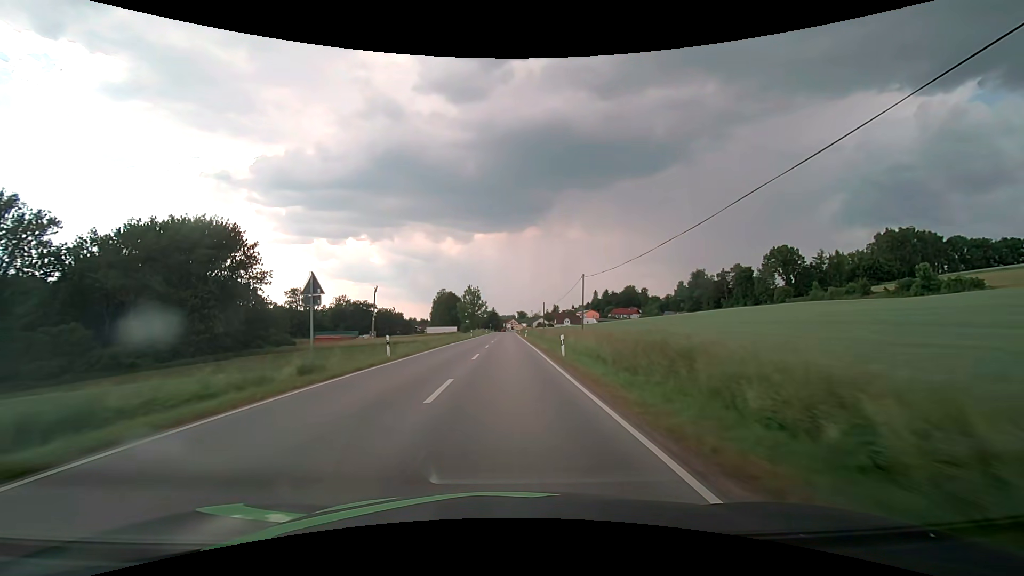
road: secondary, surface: asphalt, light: Day
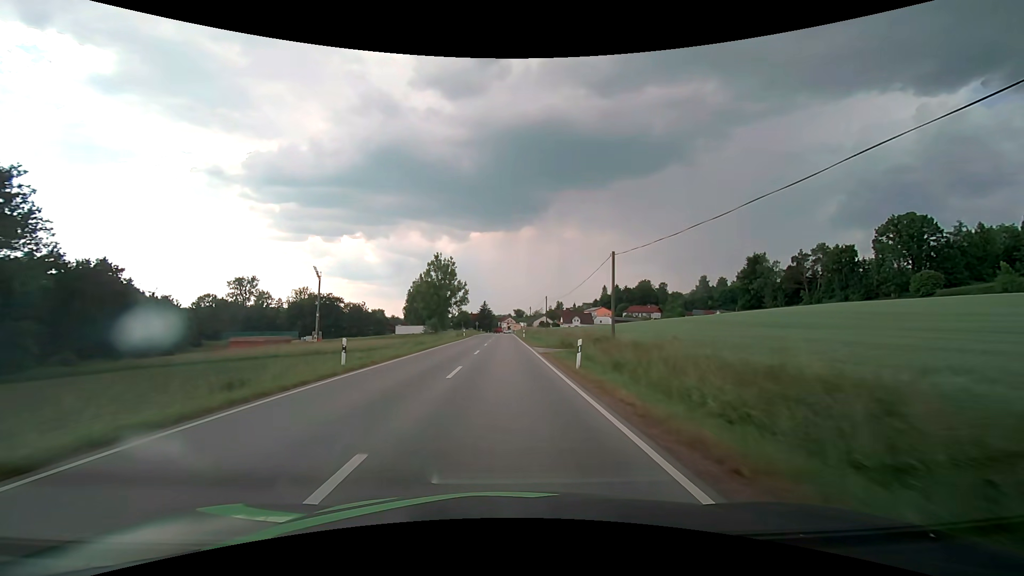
(0.0, +55.2) m; 0°
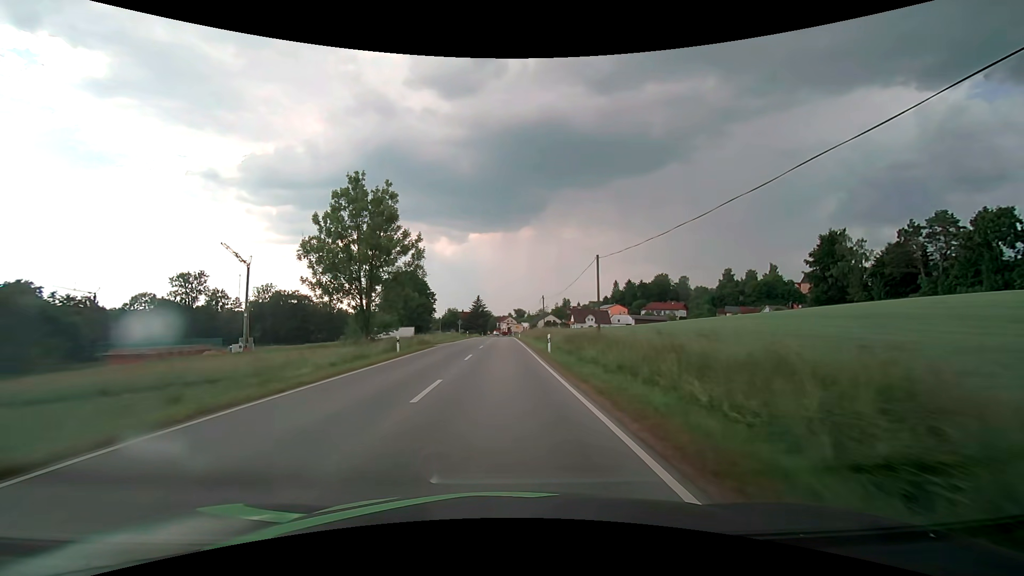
(+0.1, +40.0) m; 0°
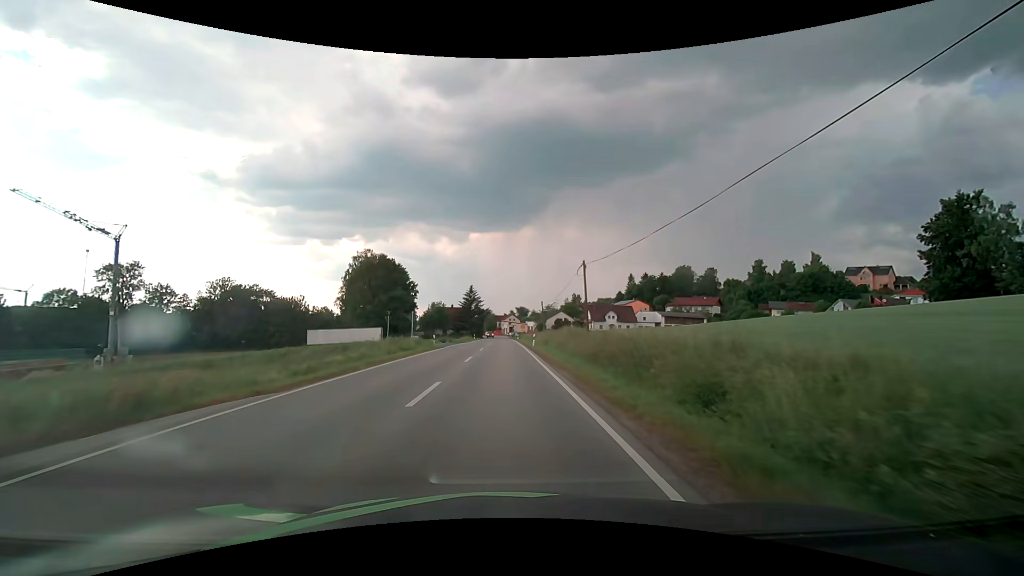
(-0.1, +36.3) m; 0°
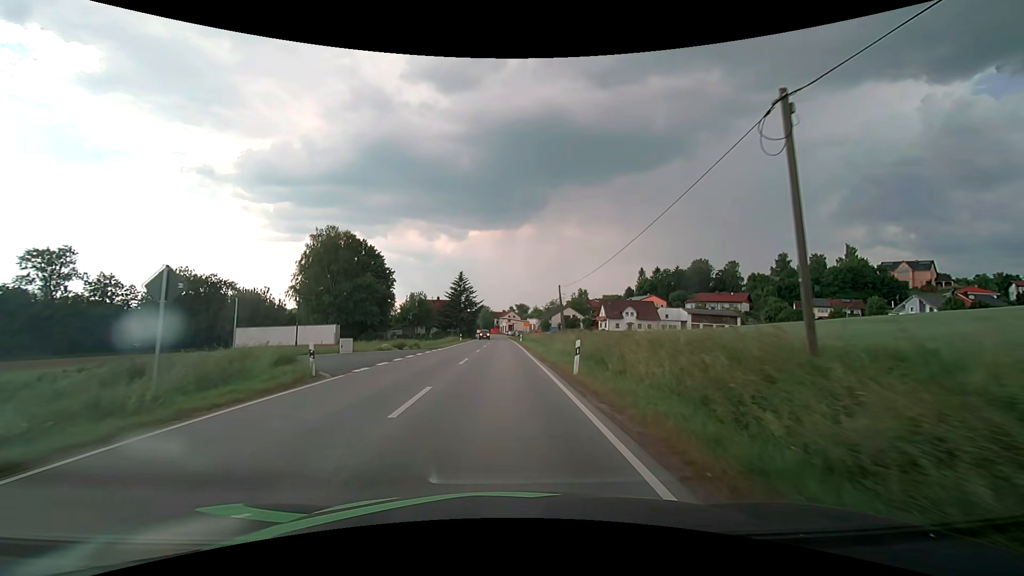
(0.0, +24.8) m; 0°
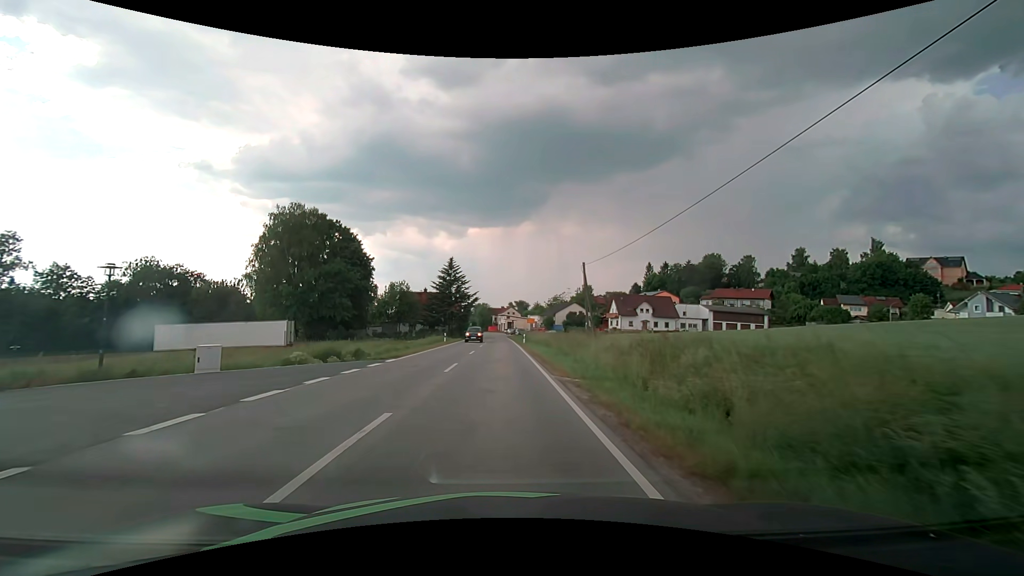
(0.0, +15.5) m; 0°
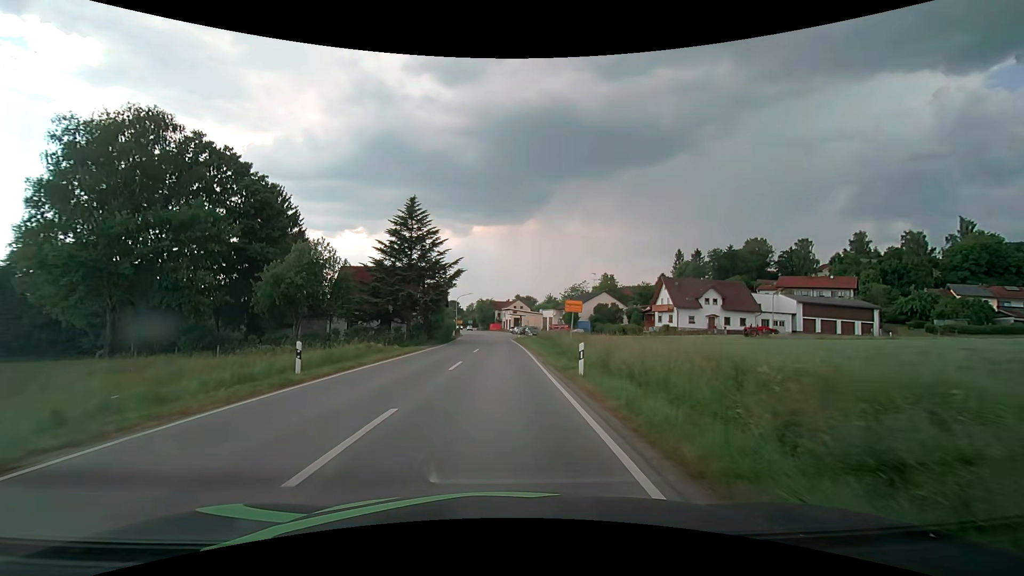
(-0.2, +35.4) m; -1°
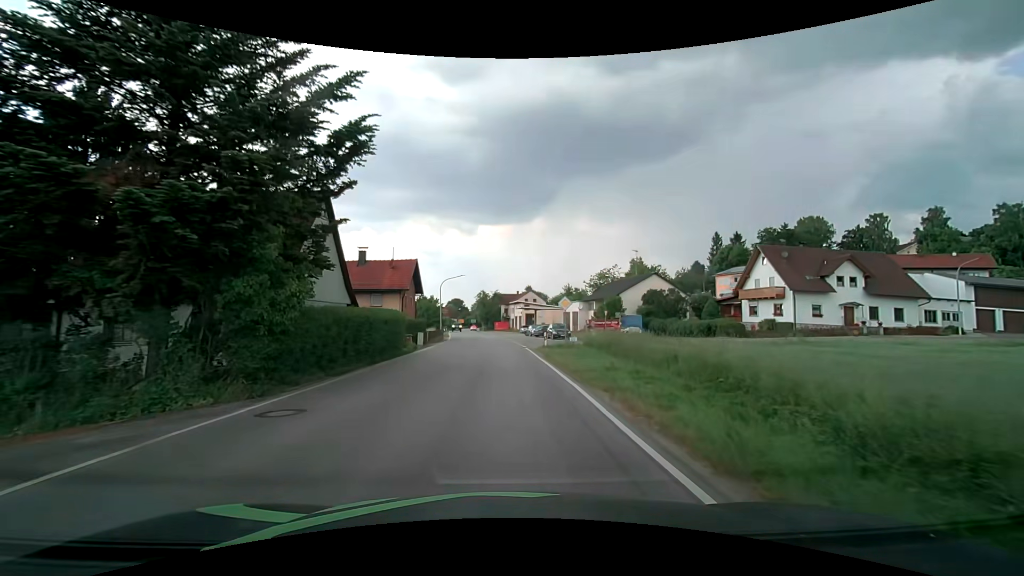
(-0.4, +30.9) m; -1°
